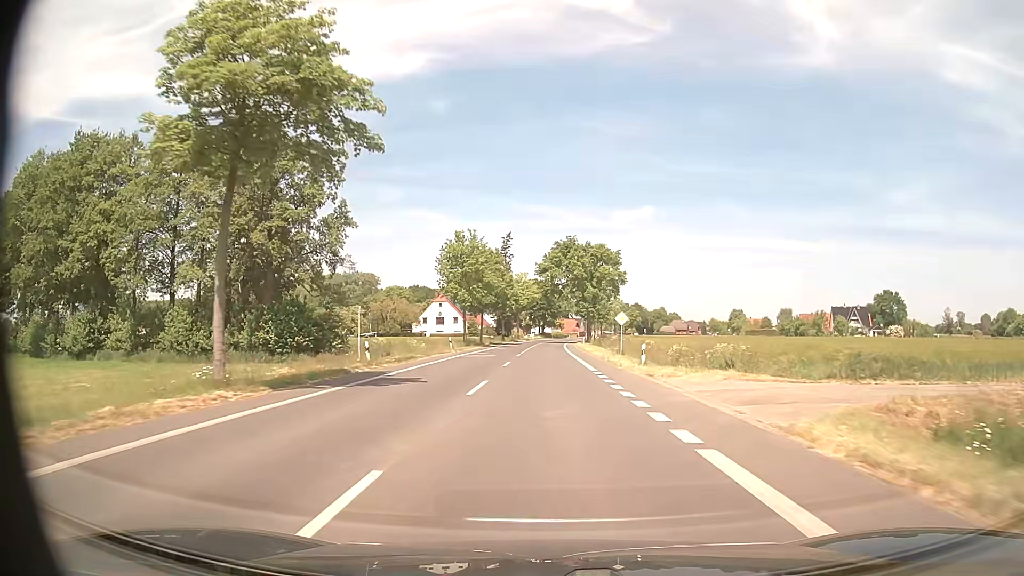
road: tertiary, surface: asphalt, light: Day
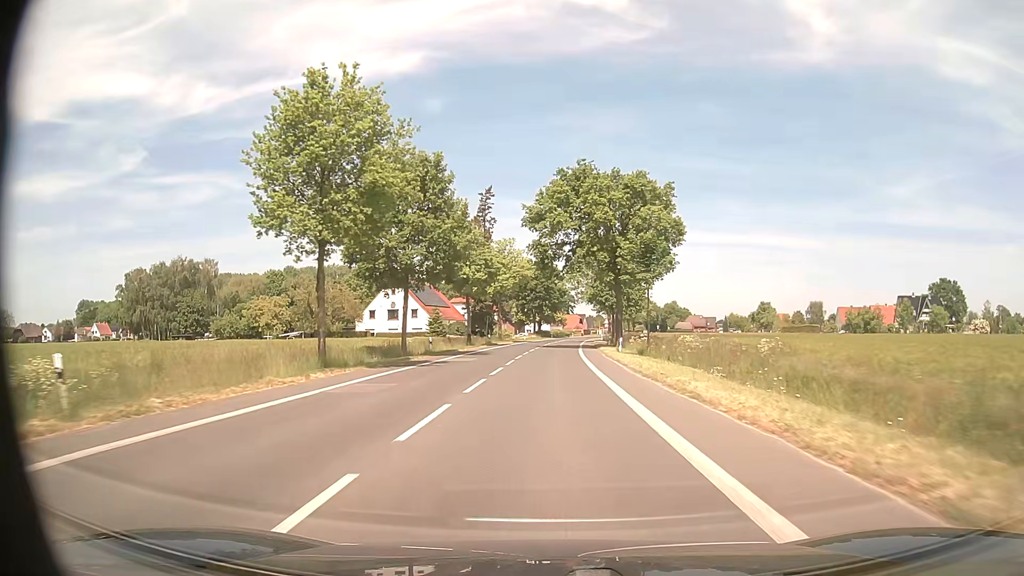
(0.0, +44.0) m; 0°
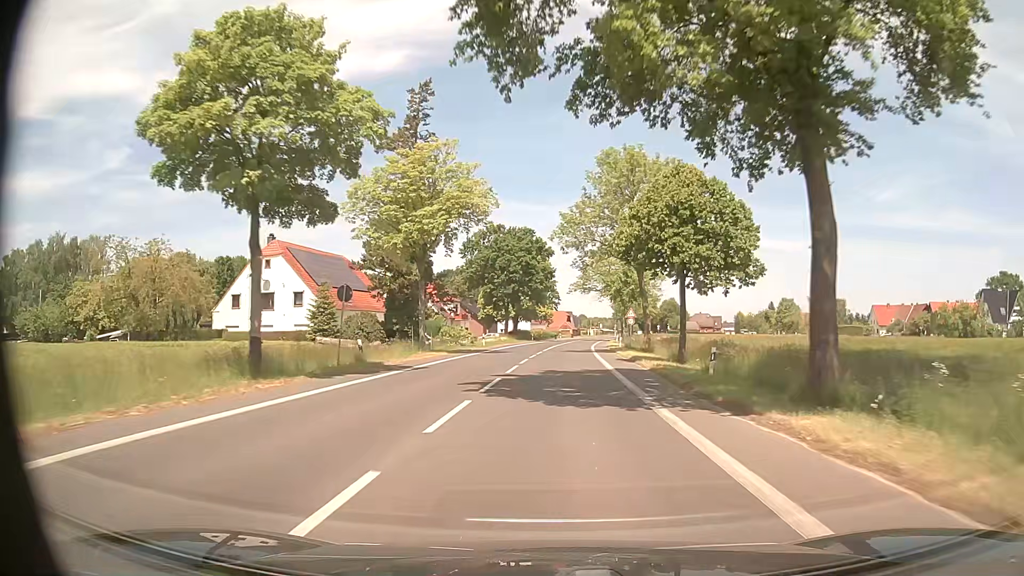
(+0.3, +43.6) m; +2°
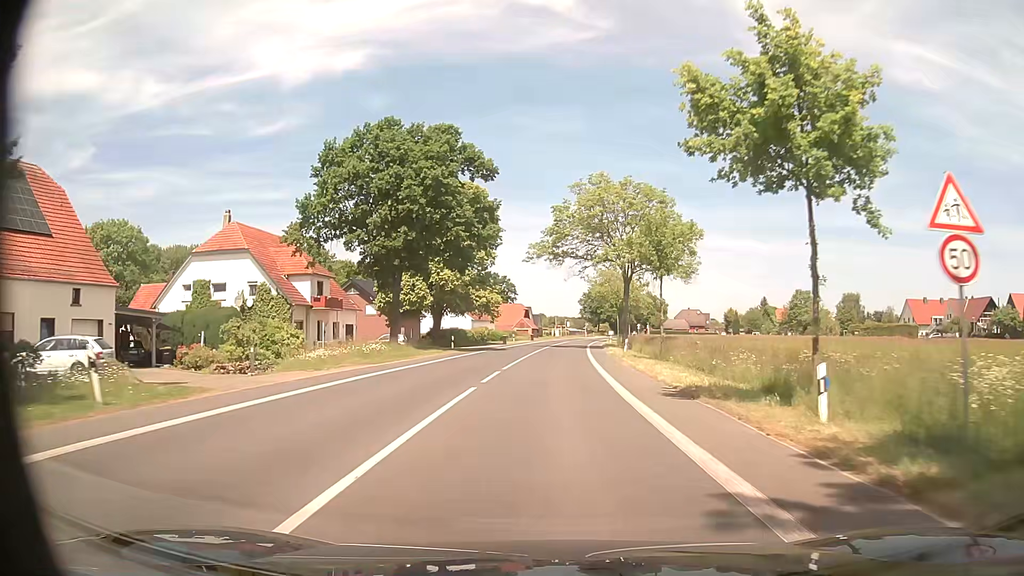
(+1.4, +46.6) m; +4°
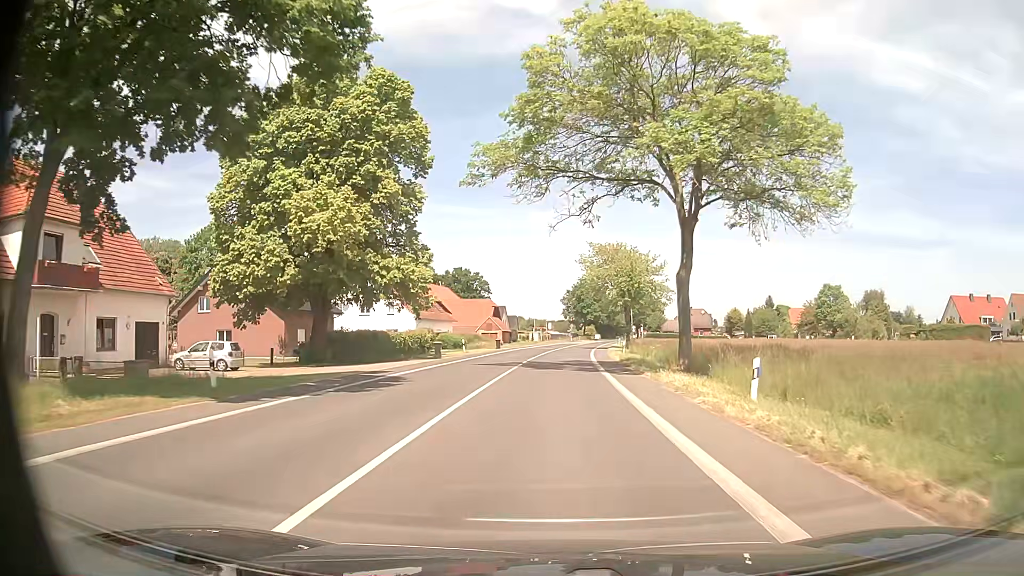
(+0.5, +31.2) m; +1°
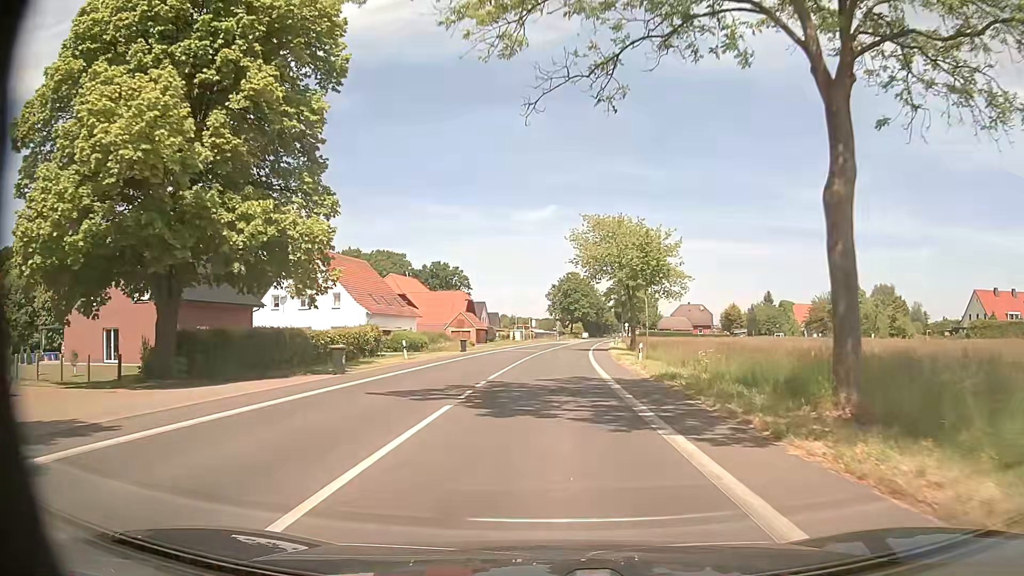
(+0.2, +15.5) m; +1°
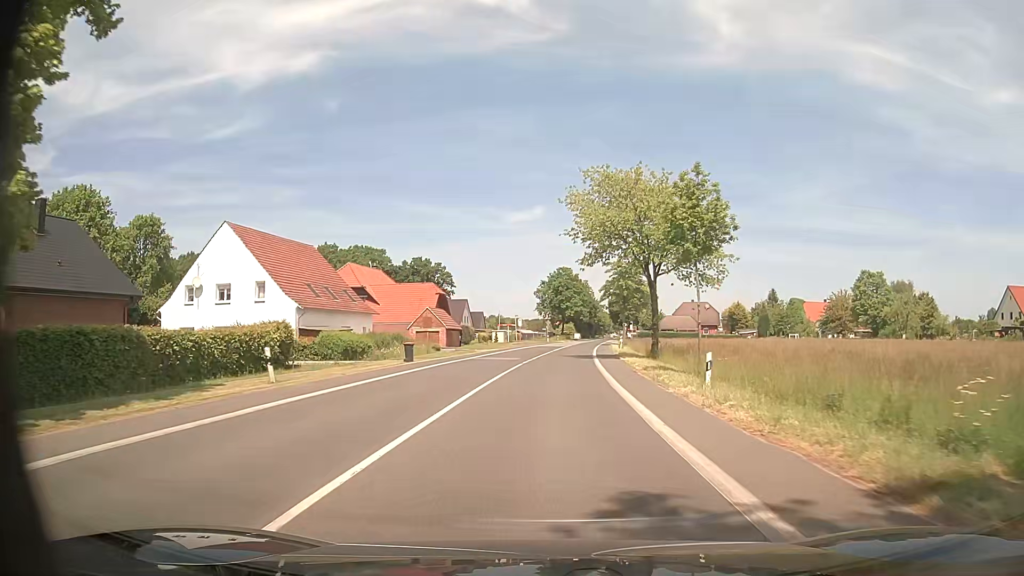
(+0.1, +15.6) m; +1°
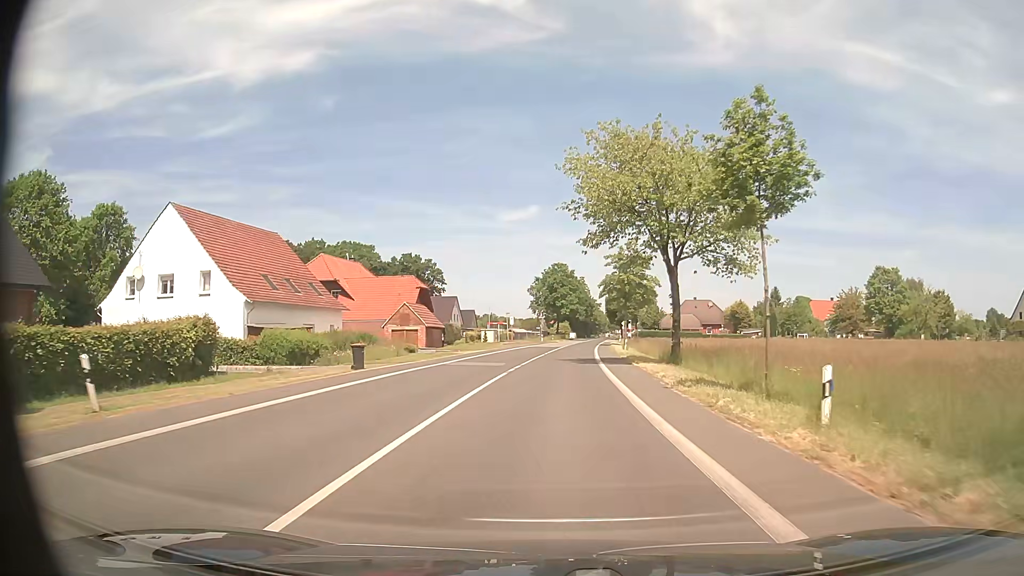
(0.0, +7.8) m; +1°
(0, +10) (0, +20) (+1, +30) (+1, +40) (+2, +50) (+3, +60) (+3, +70) (+4, +80) (+5, +90) (+6, +100) m
